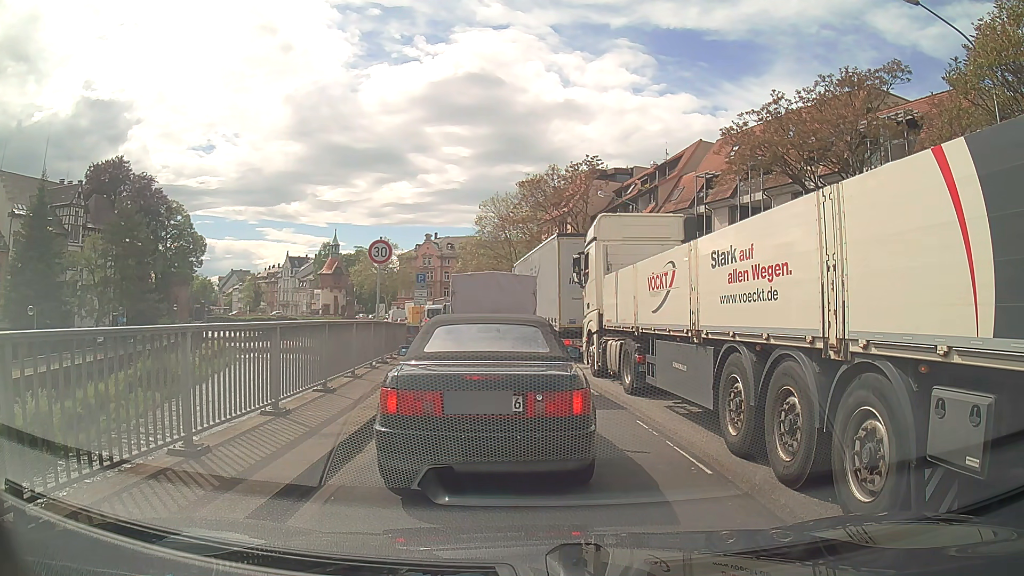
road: primary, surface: asphalt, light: Day
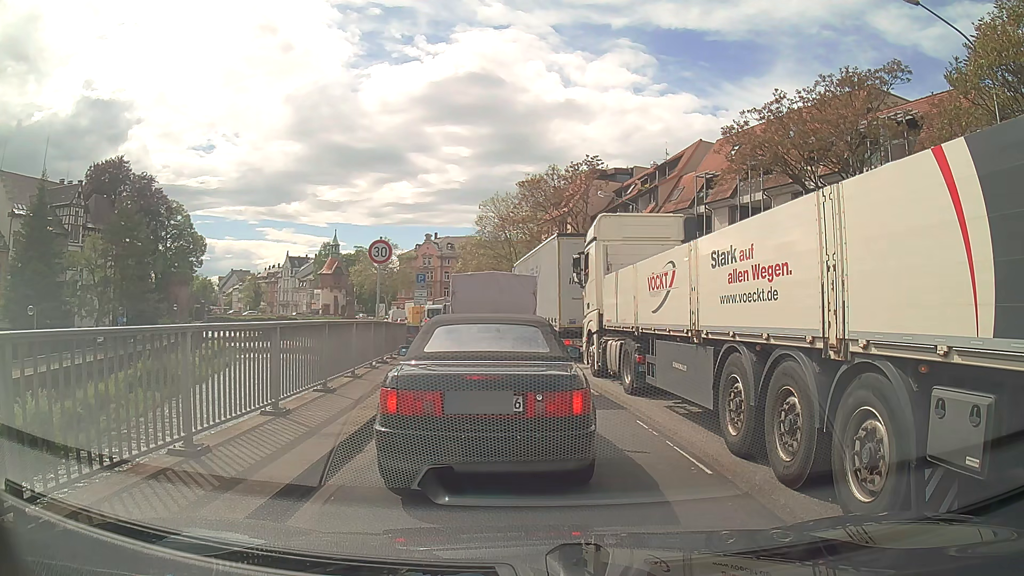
(0.0, 0.0) m; 0°
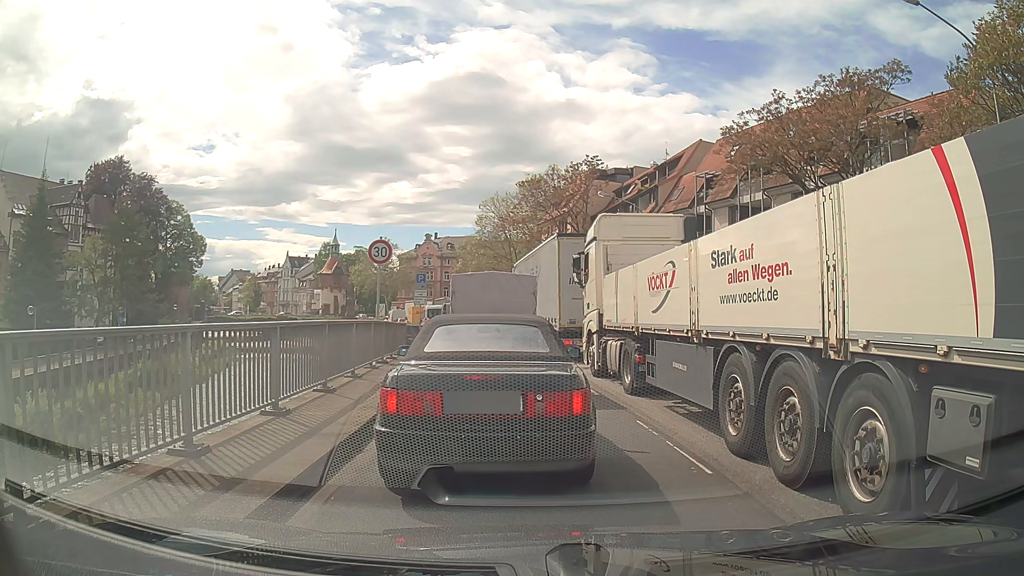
(0.0, 0.0) m; 0°
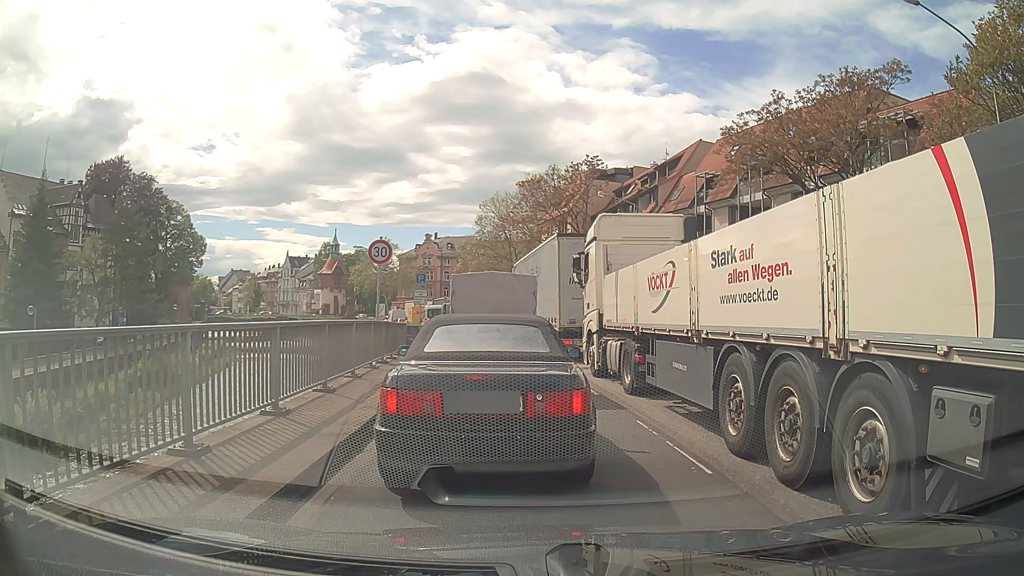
(0.0, 0.0) m; 0°
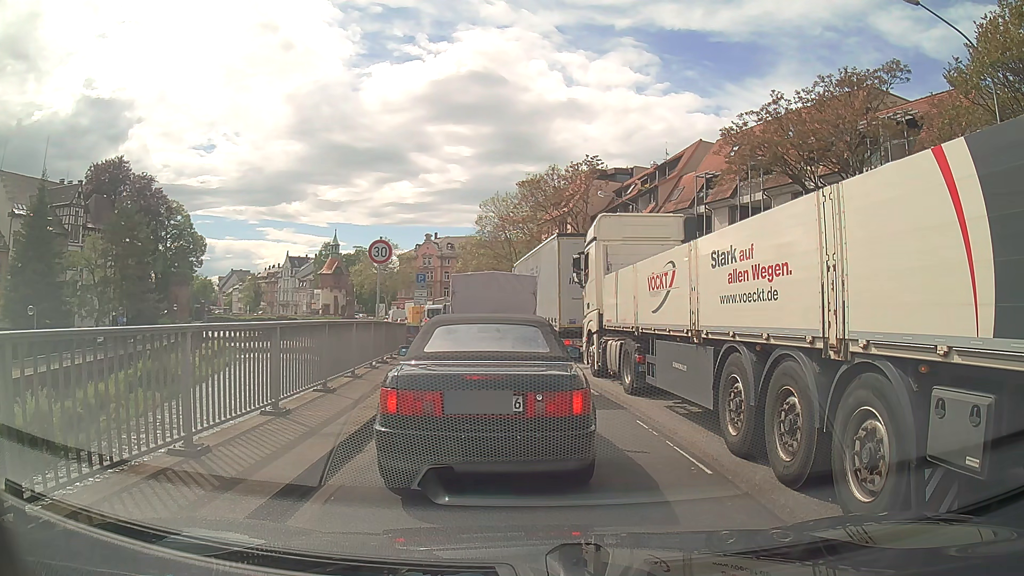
(0.0, 0.0) m; 0°
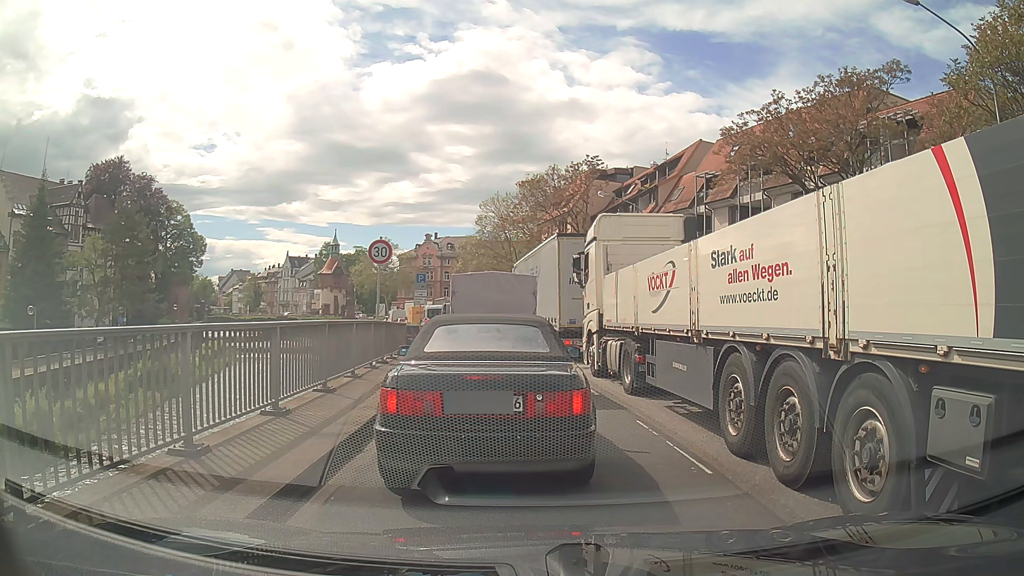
(0.0, 0.0) m; 0°
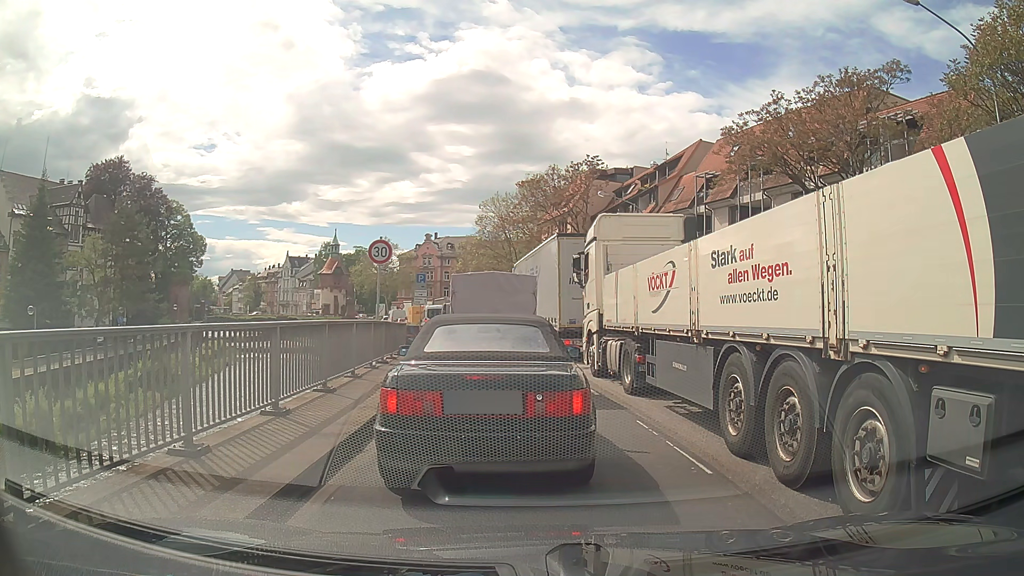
(0.0, 0.0) m; 0°
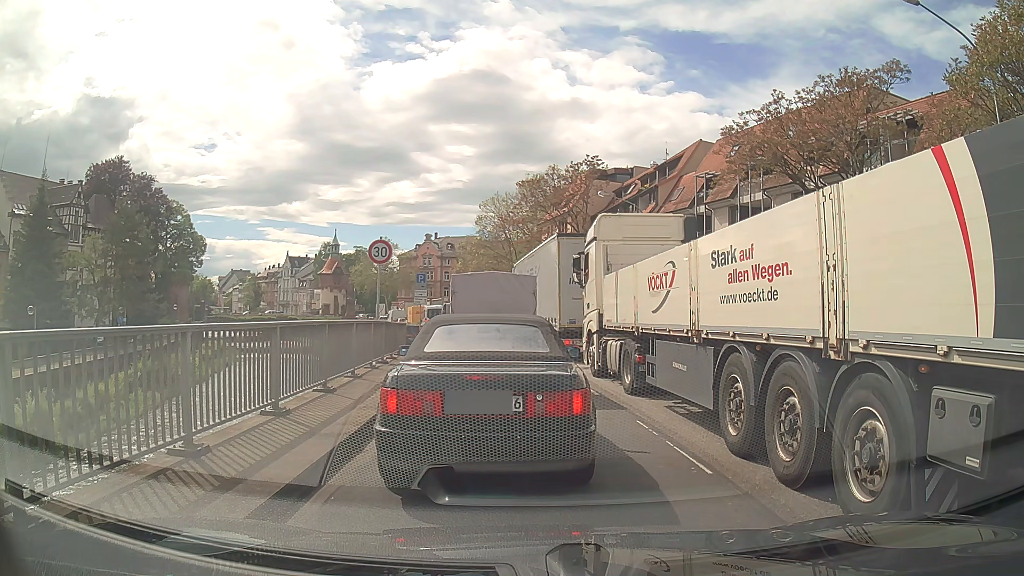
(0.0, 0.0) m; 0°
(-1, +10) (-3, +20) (-5, +30) (-7, +39) (-9, +49) (-12, +59) (-16, +68) (-19, +77) (-23, +87) (-27, +96) m
